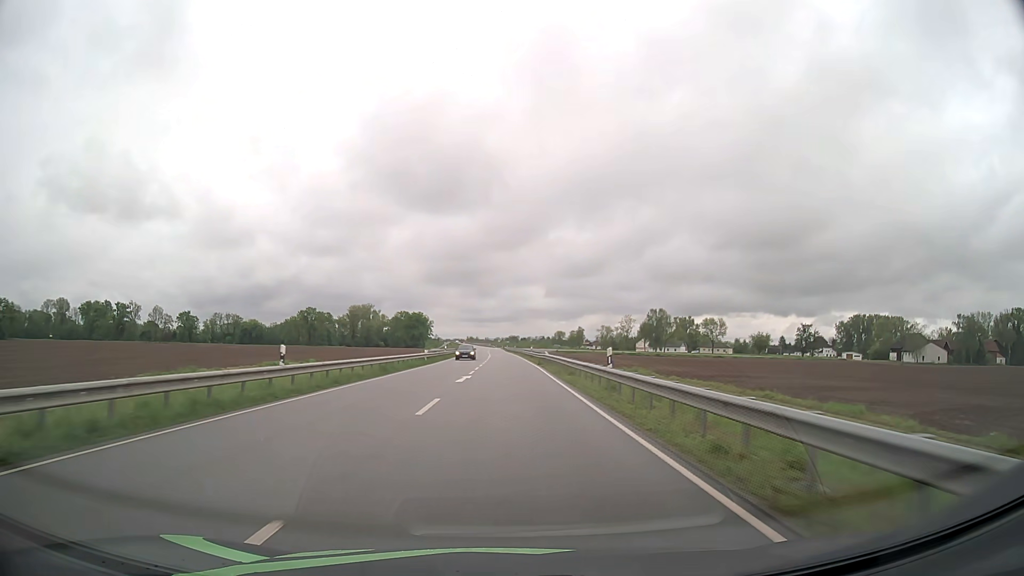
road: secondary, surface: asphalt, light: Day
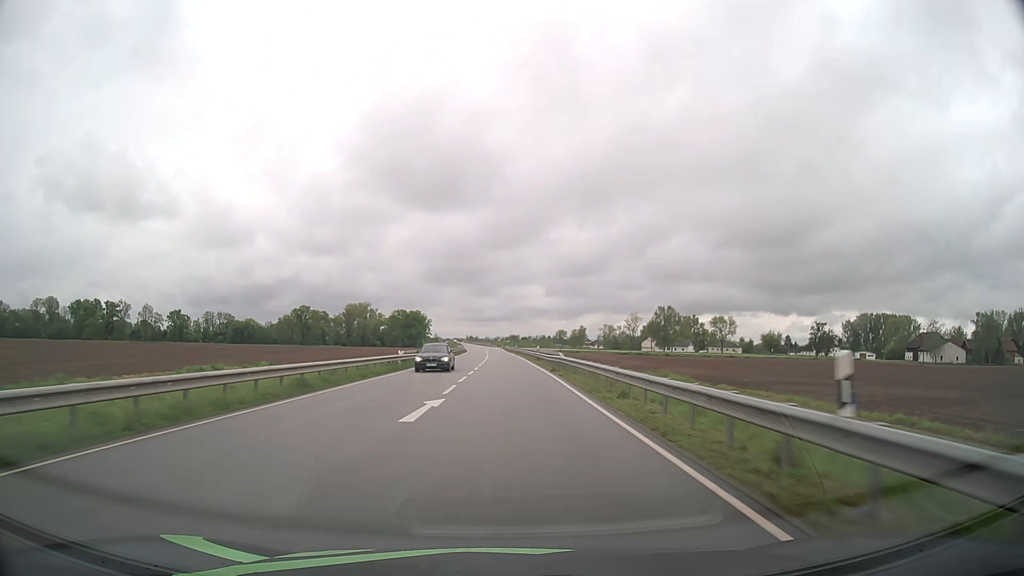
(0.0, +13.3) m; 0°
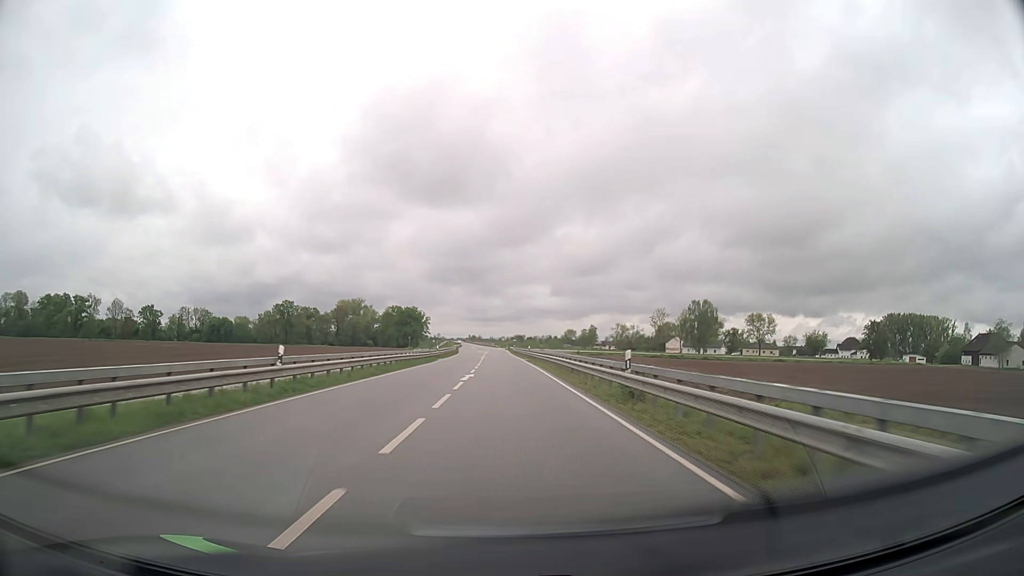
(-0.1, +40.3) m; 0°
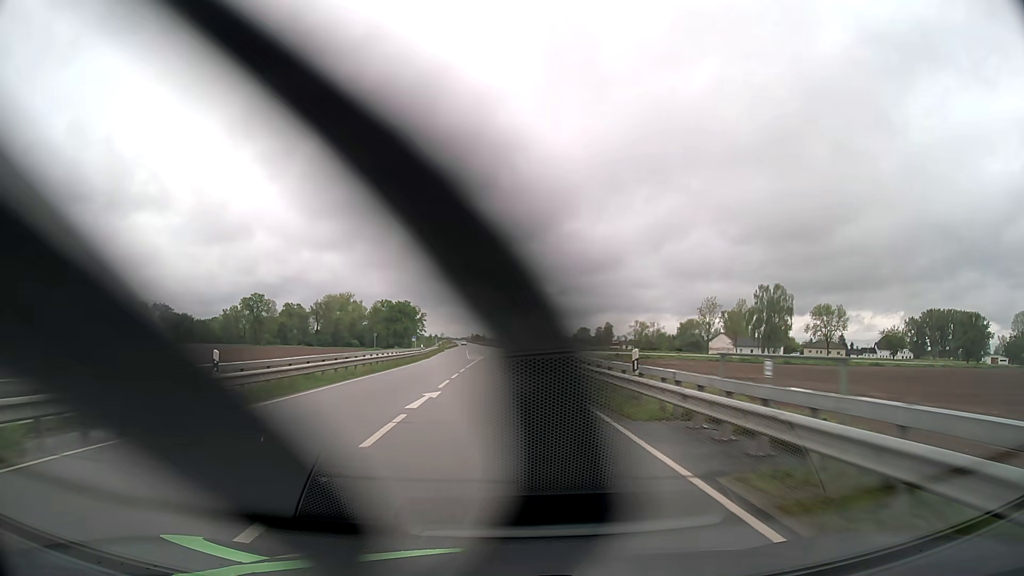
(-0.3, +53.7) m; 0°
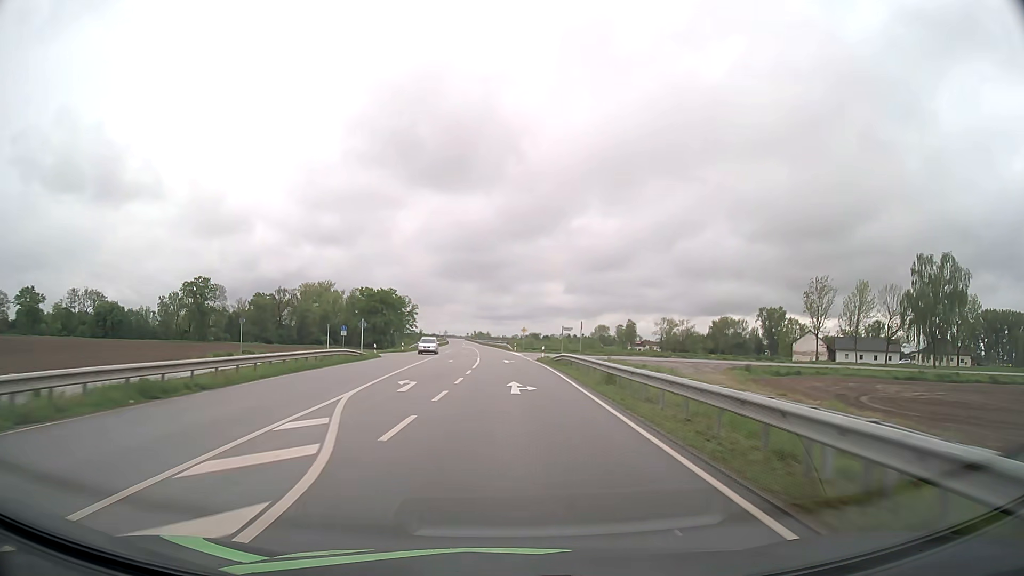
(-0.6, +65.8) m; -1°
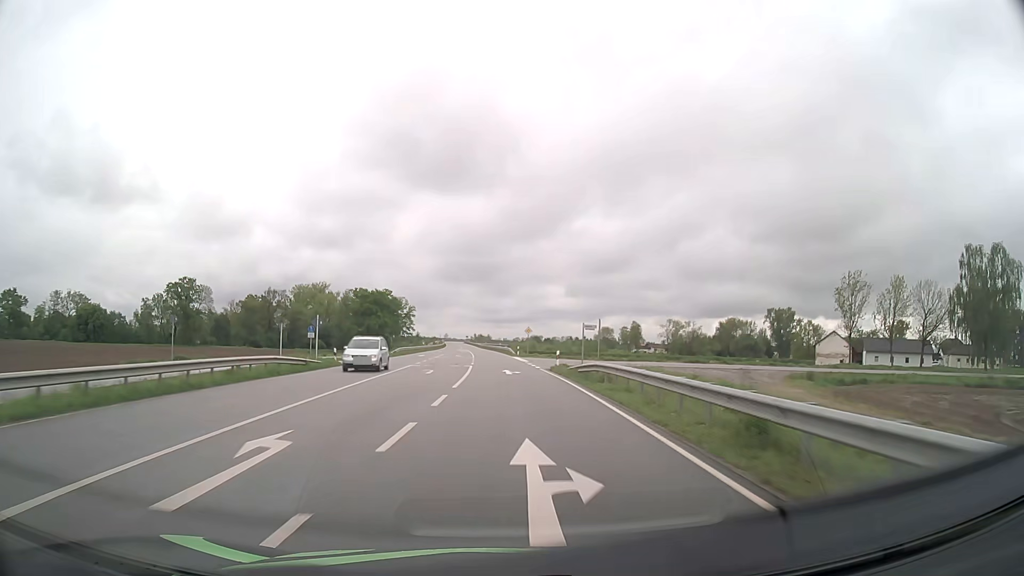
(0.0, +13.0) m; 0°
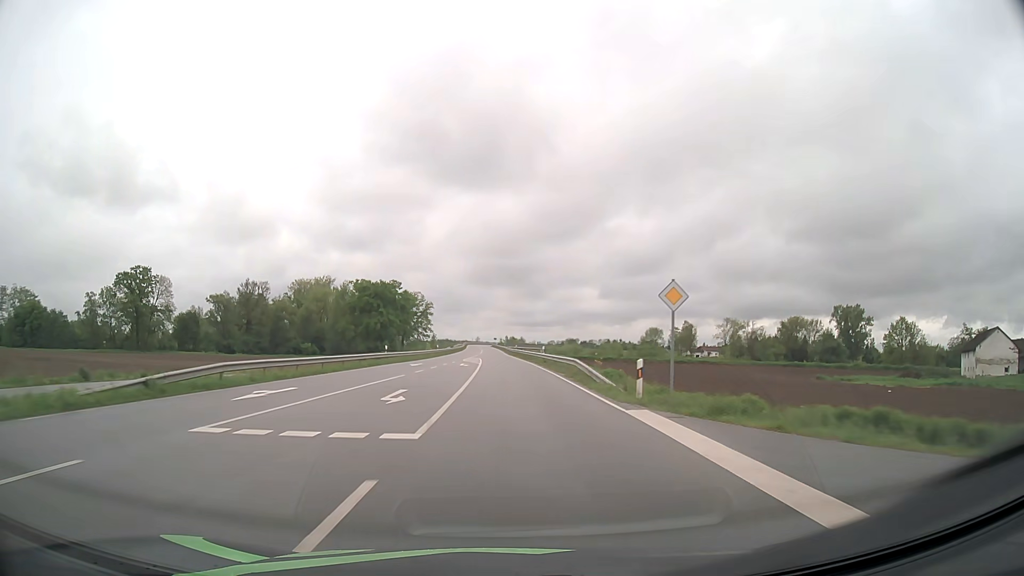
(-1.0, +52.1) m; -3°
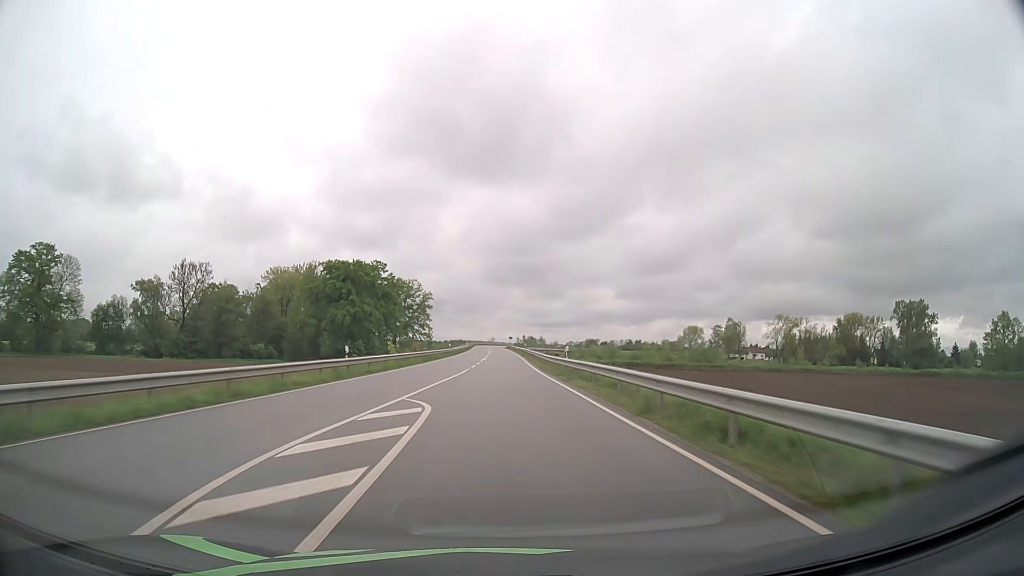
(-0.7, +52.6) m; -1°
(0, +10) (0, +20) (0, +30) (0, +40) (0, +50) (-1, +60) (-1, +70) (-1, +80) (-1, +90) (-1, +100) m
